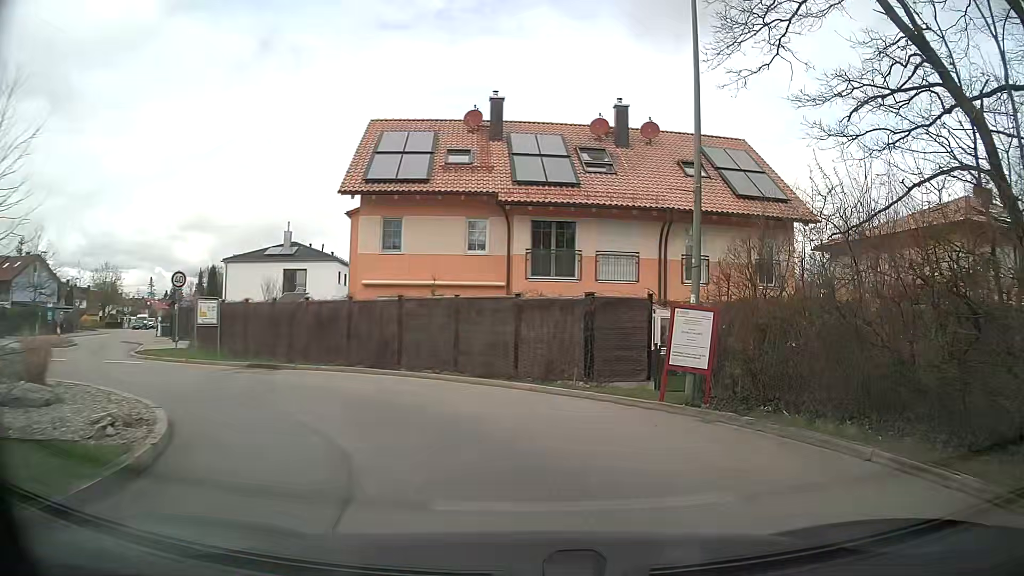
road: tertiary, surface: asphalt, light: Day
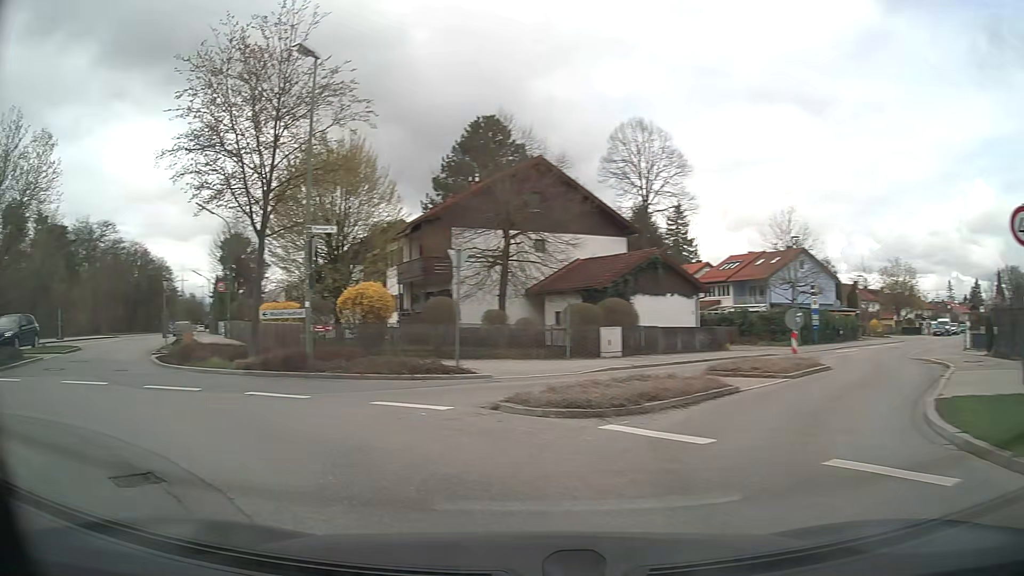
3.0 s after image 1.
(-6.3, +13.7) m; -68°
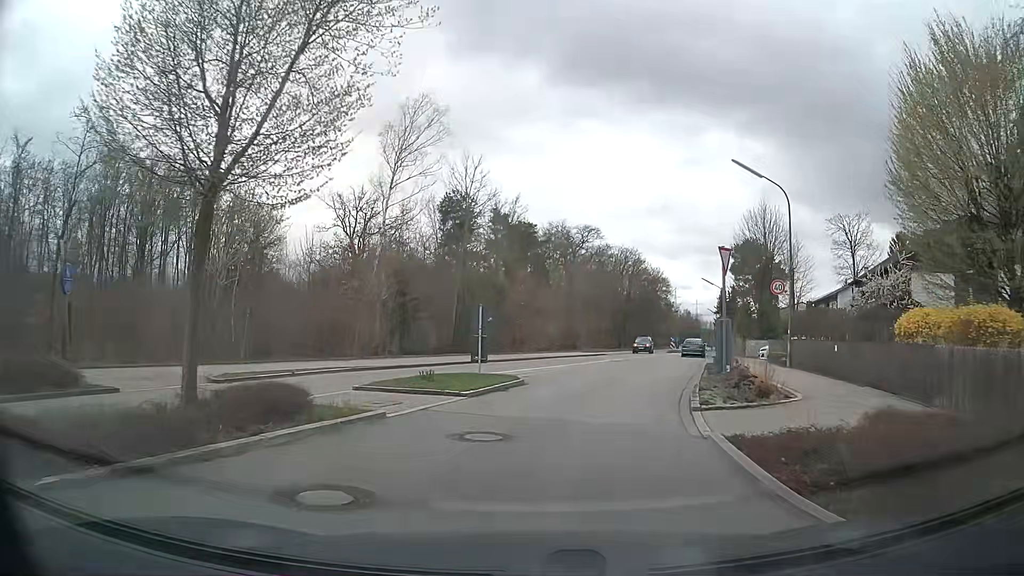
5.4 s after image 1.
(-8.1, +12.9) m; -43°
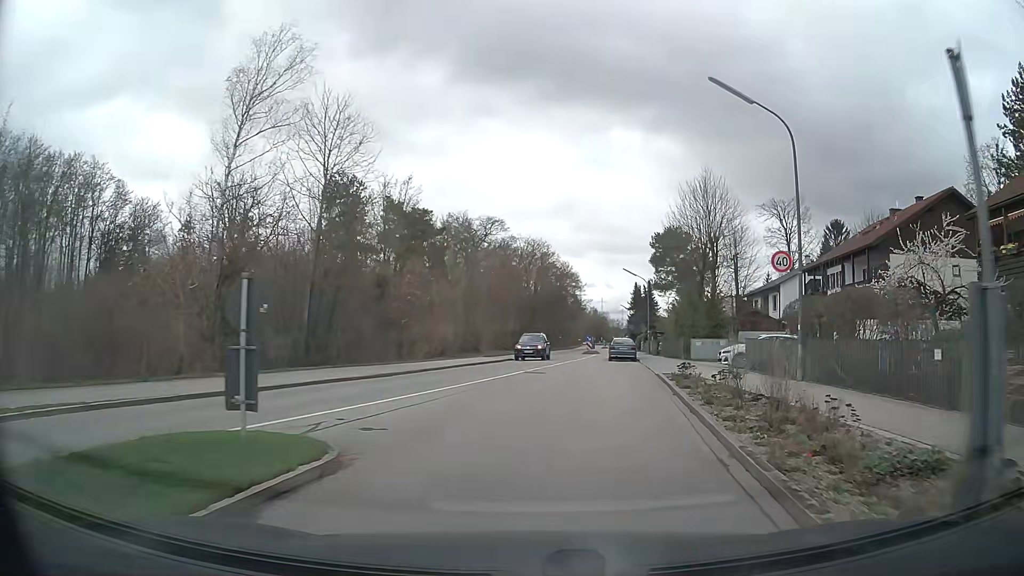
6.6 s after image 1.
(+0.6, +9.8) m; +8°
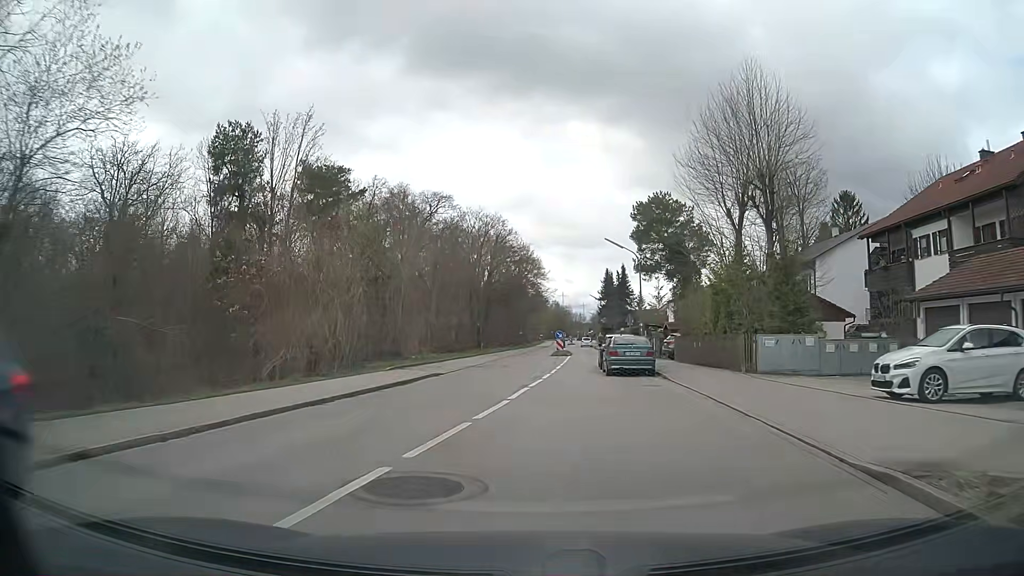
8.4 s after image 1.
(+1.0, +17.8) m; +4°
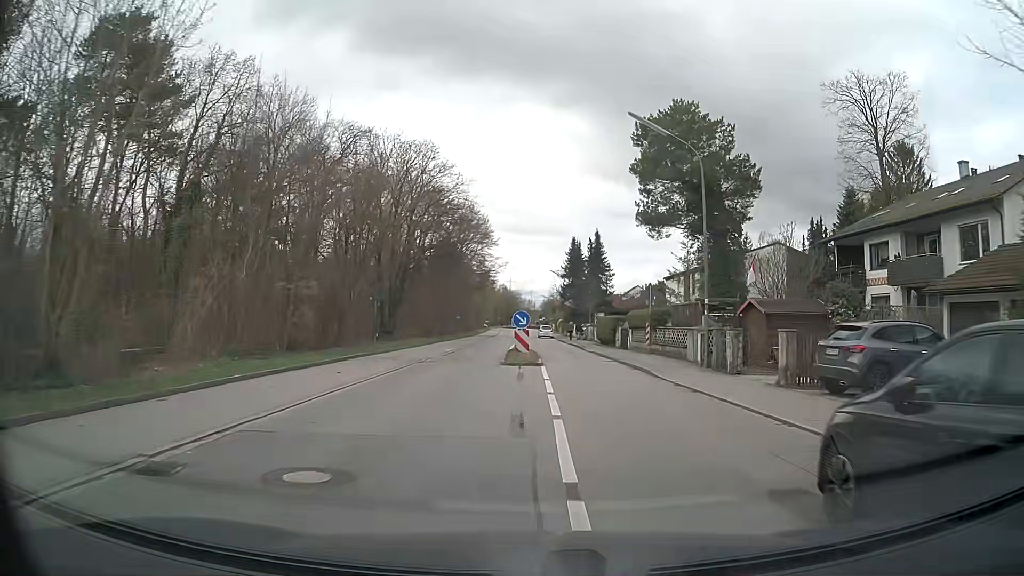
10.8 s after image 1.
(+0.5, +26.1) m; +5°
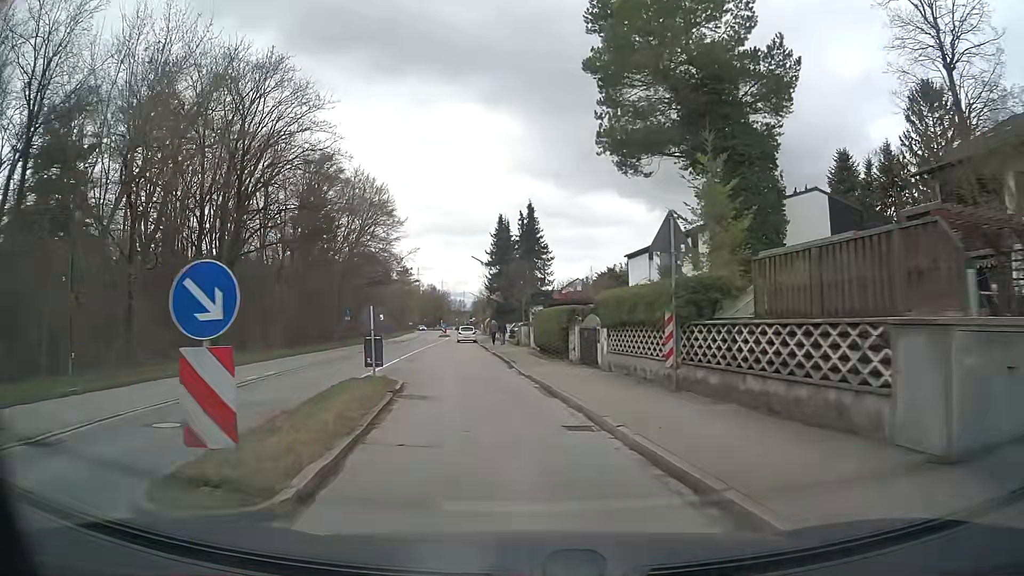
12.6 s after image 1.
(+1.5, +18.3) m; +5°
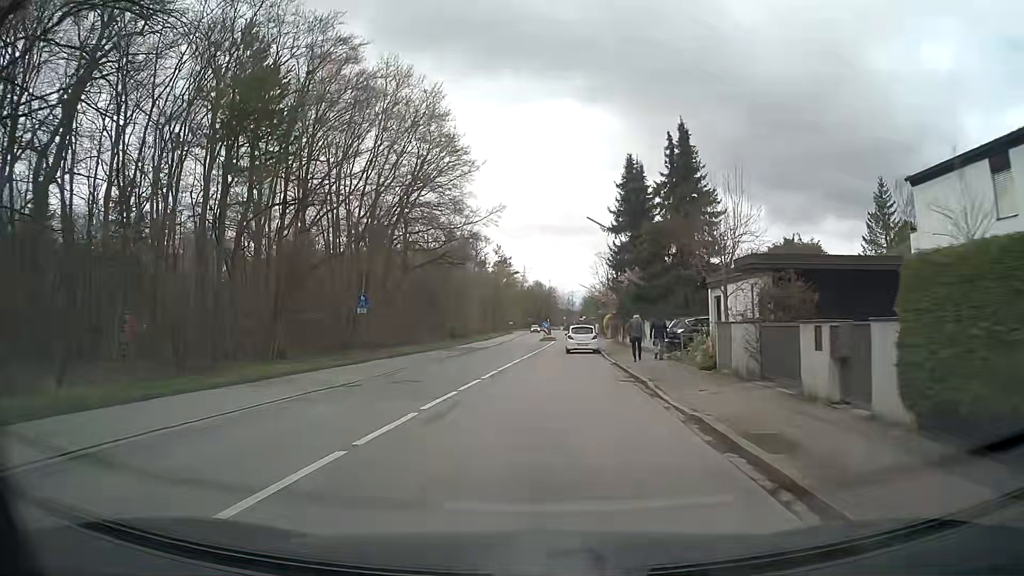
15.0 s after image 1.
(-2.3, +25.1) m; -9°
(0, +10) (0, +20) (0, +30) (0, +40) (+2, +50) (+3, +60) (+4, +70) (+5, +80) (+6, +90) (+6, +100) m
